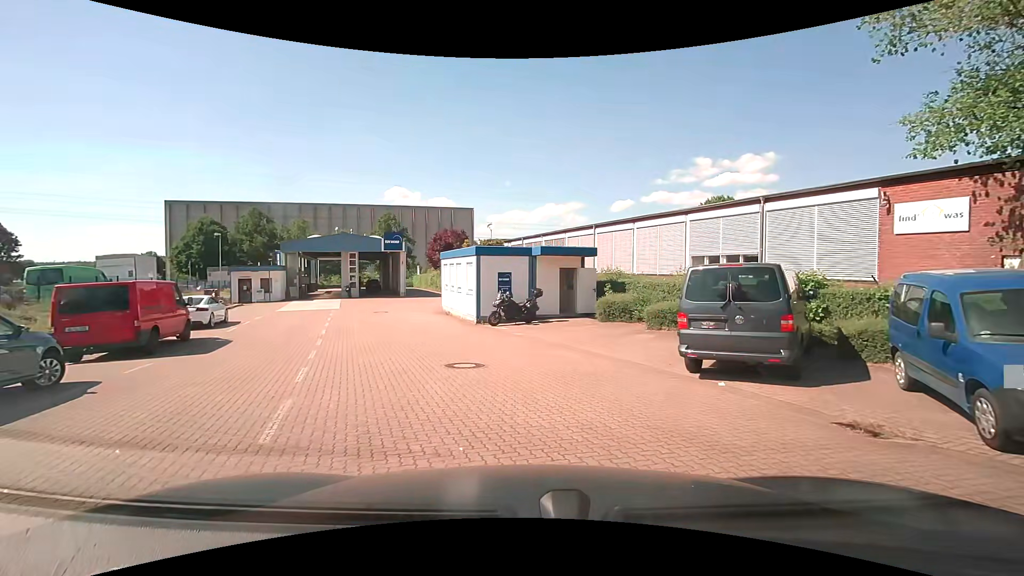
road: service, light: Day
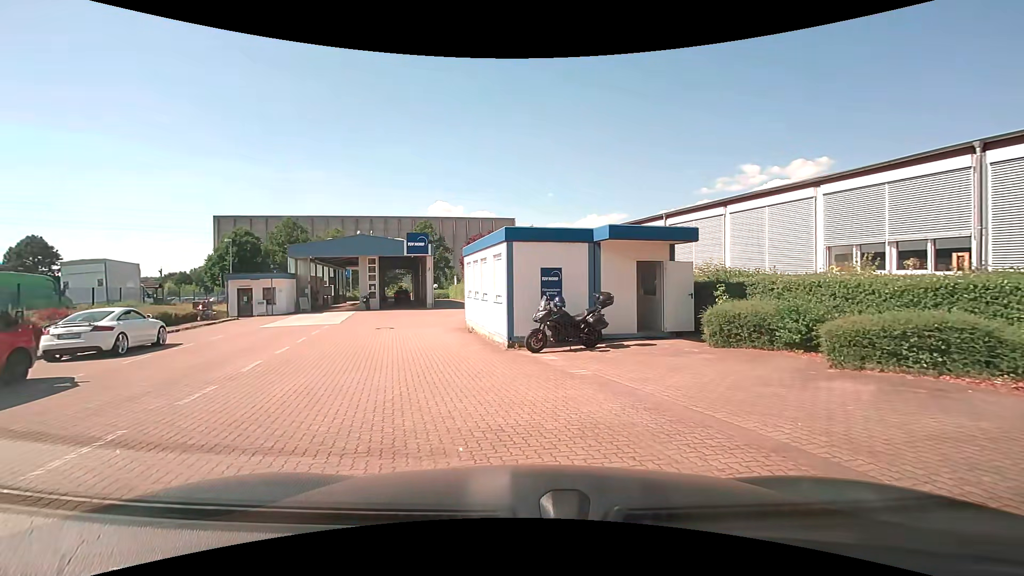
(-0.2, +7.5) m; -3°
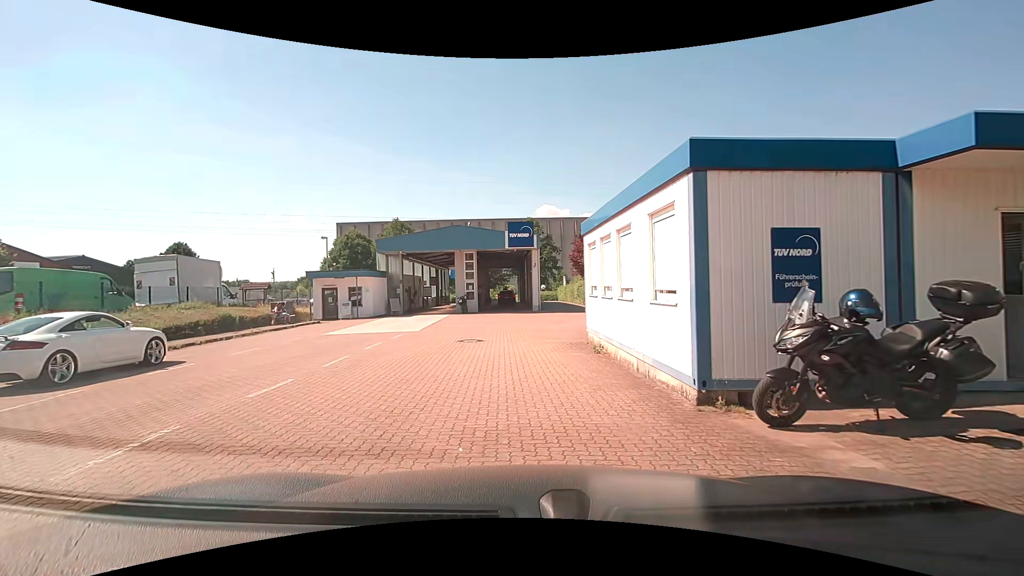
(-0.9, +6.8) m; -13°
